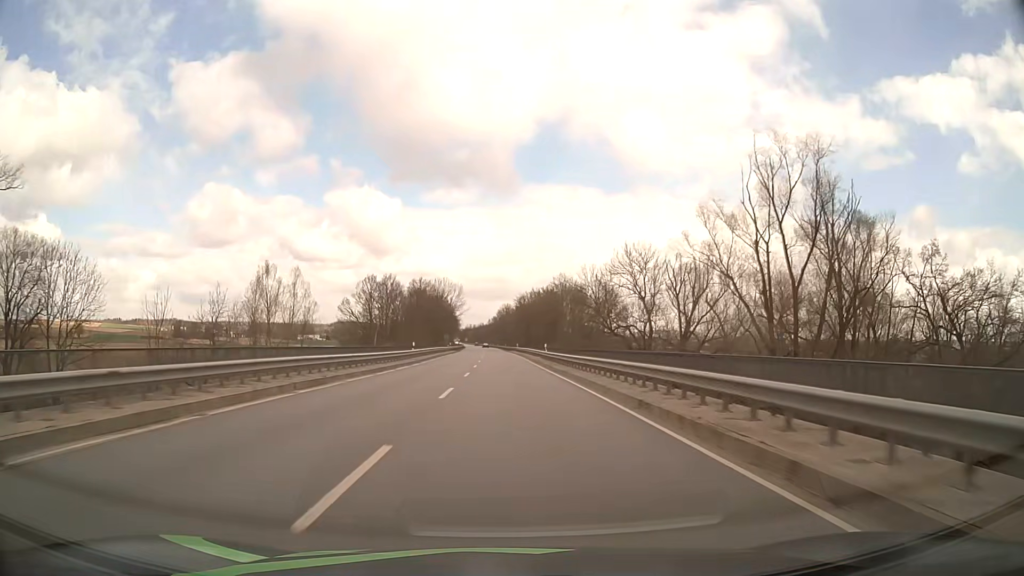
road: primary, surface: asphalt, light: Day
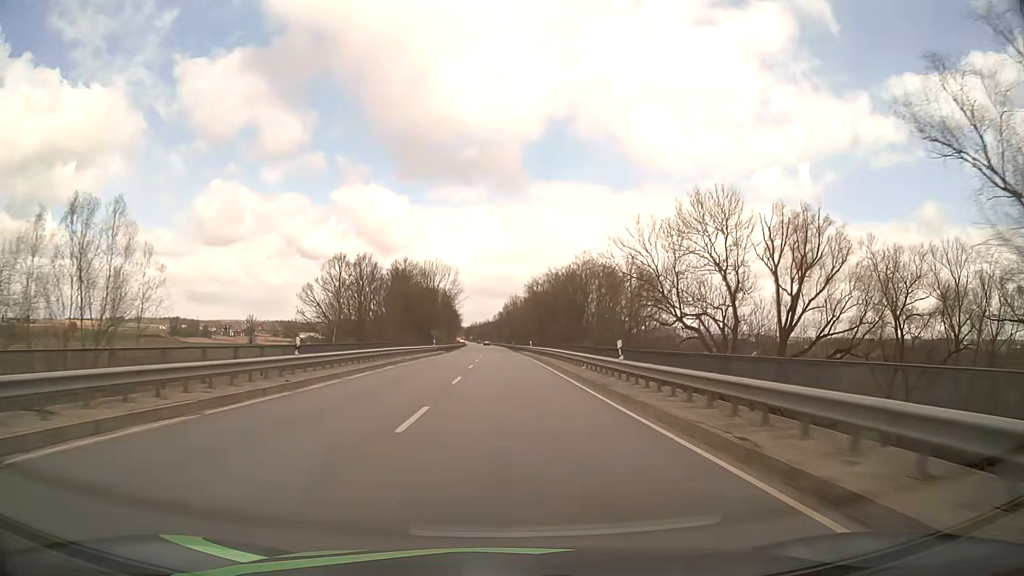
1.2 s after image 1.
(-0.1, +30.2) m; 0°
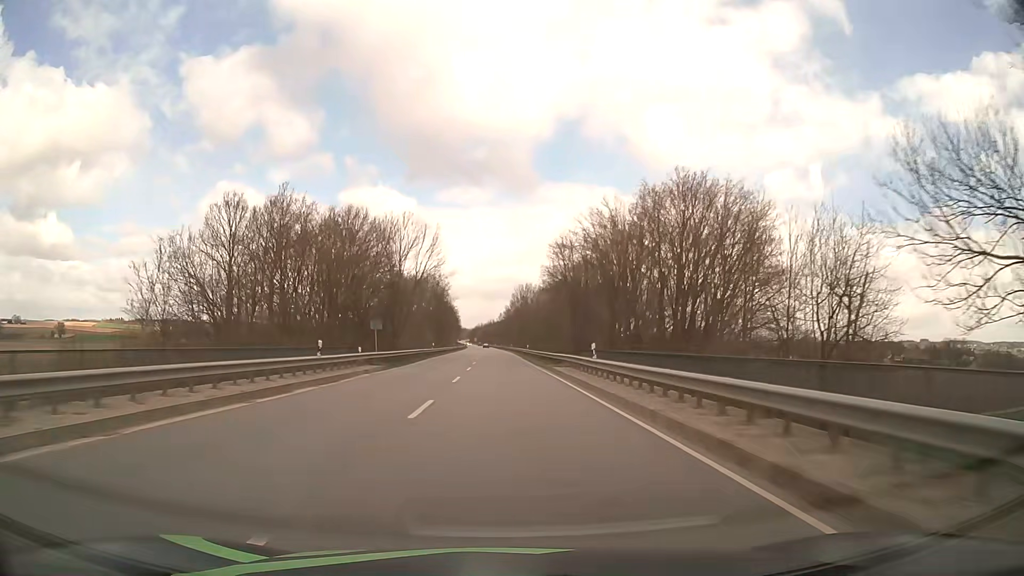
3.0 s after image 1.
(-0.3, +45.2) m; -1°
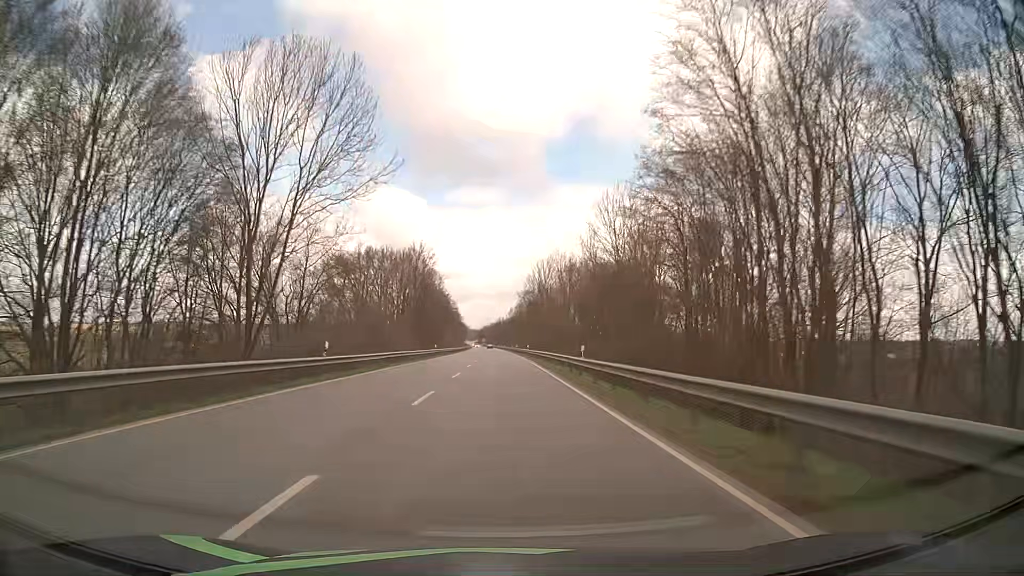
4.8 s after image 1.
(-0.2, +45.1) m; -1°
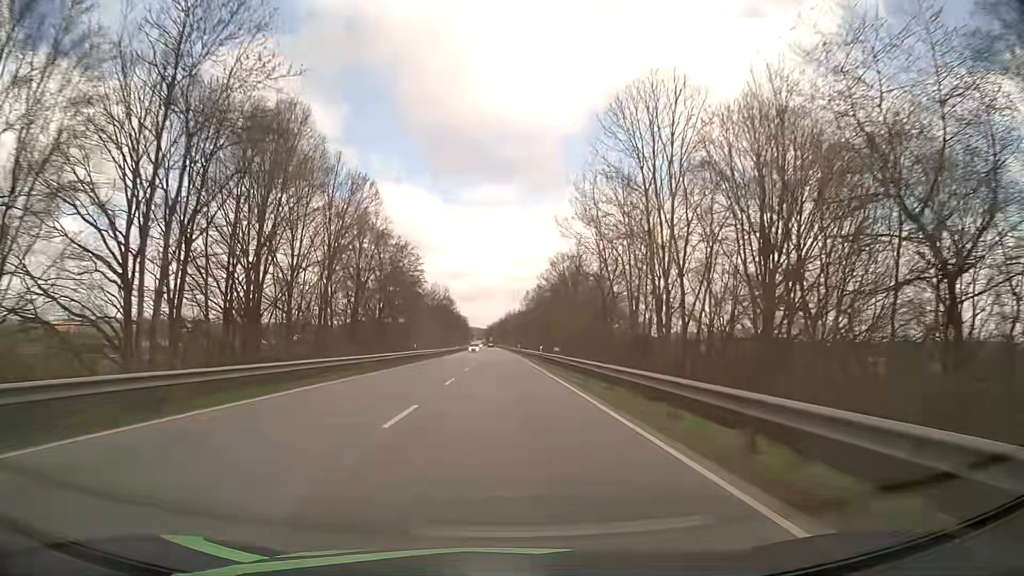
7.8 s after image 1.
(-0.8, +74.9) m; -1°
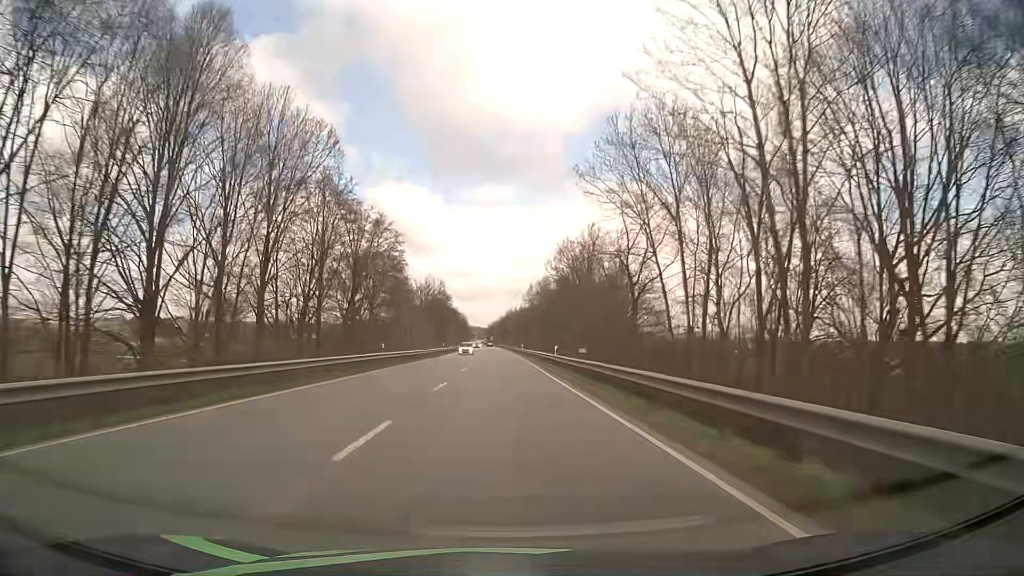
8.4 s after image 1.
(0.0, +15.0) m; 0°
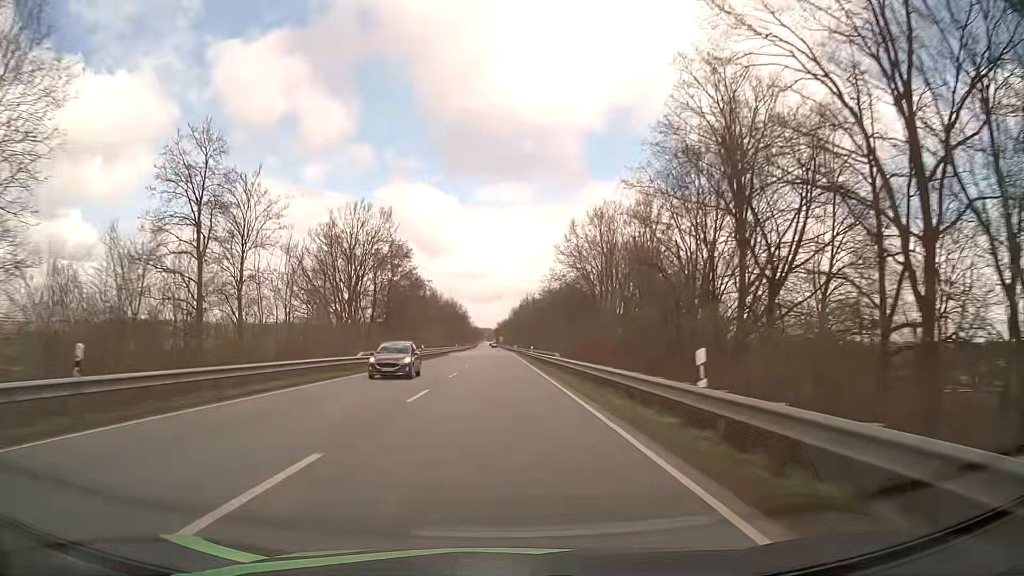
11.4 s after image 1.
(-0.2, +74.7) m; -1°
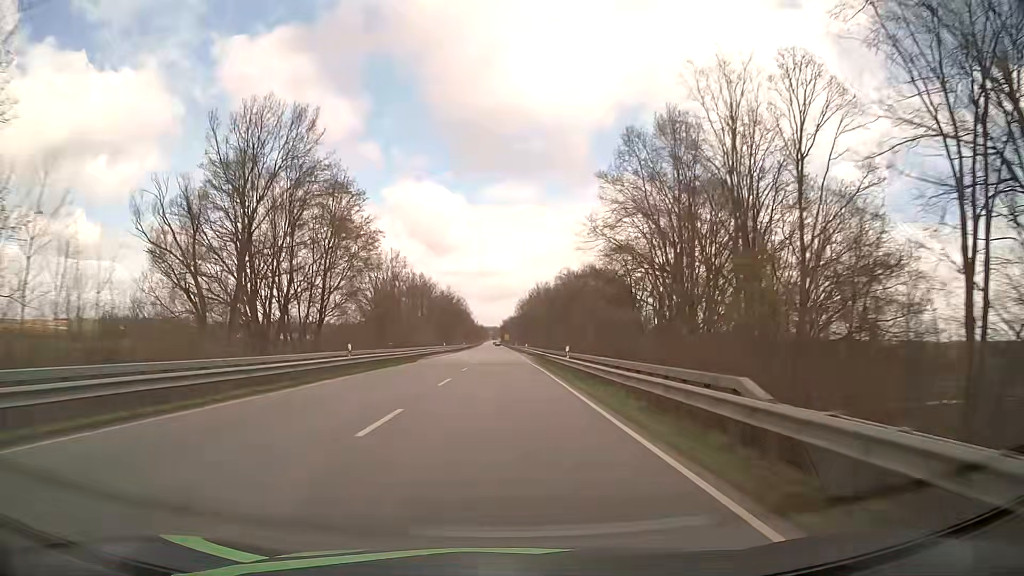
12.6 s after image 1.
(-0.1, +29.8) m; 0°
(0, +10) (0, +20) (0, +30) (0, +40) (0, +50) (0, +60) (0, +70) (-1, +80) (-1, +90) (-1, +100) m
